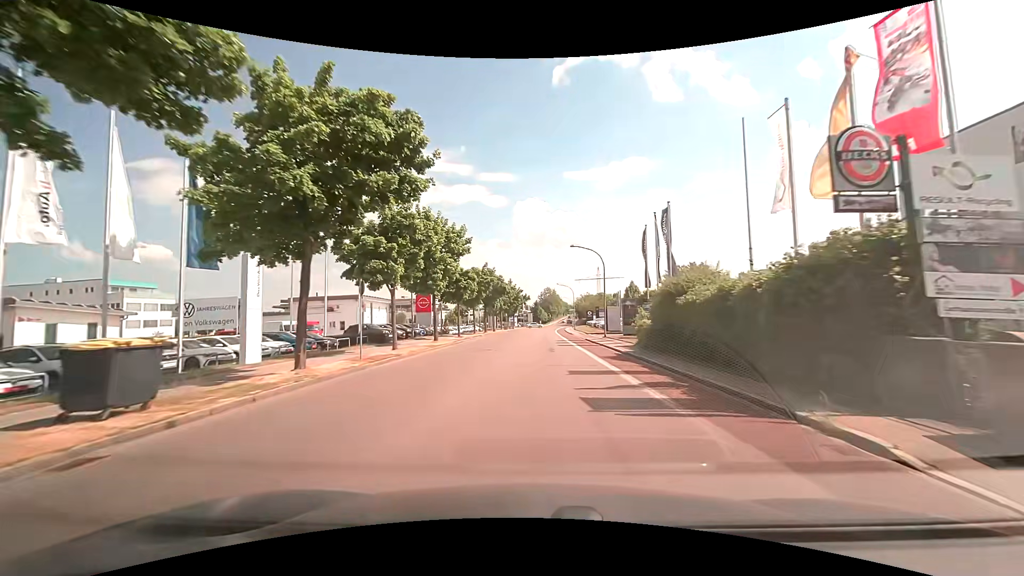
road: tertiary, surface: asphalt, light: Day
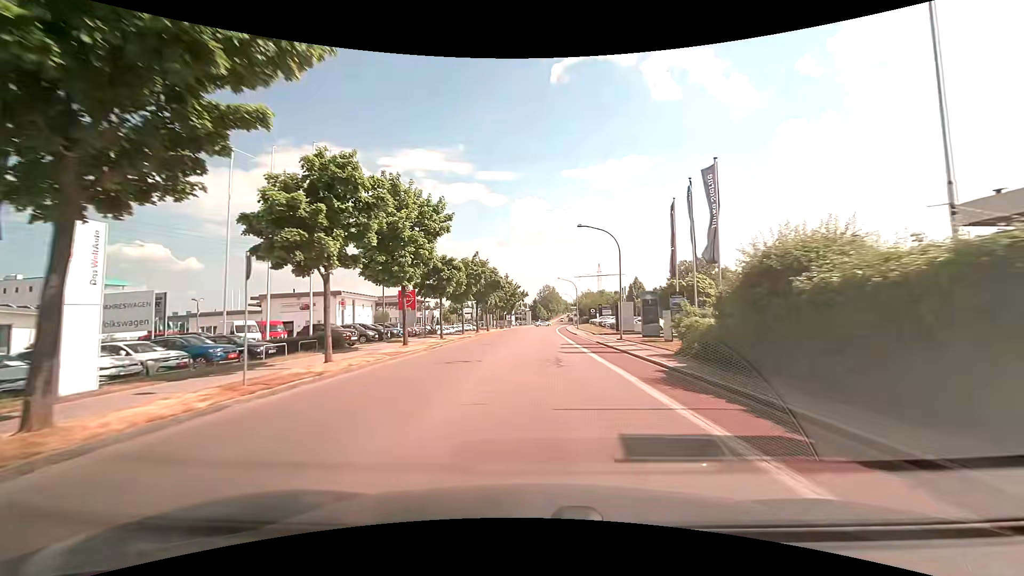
(0.0, +7.7) m; +1°
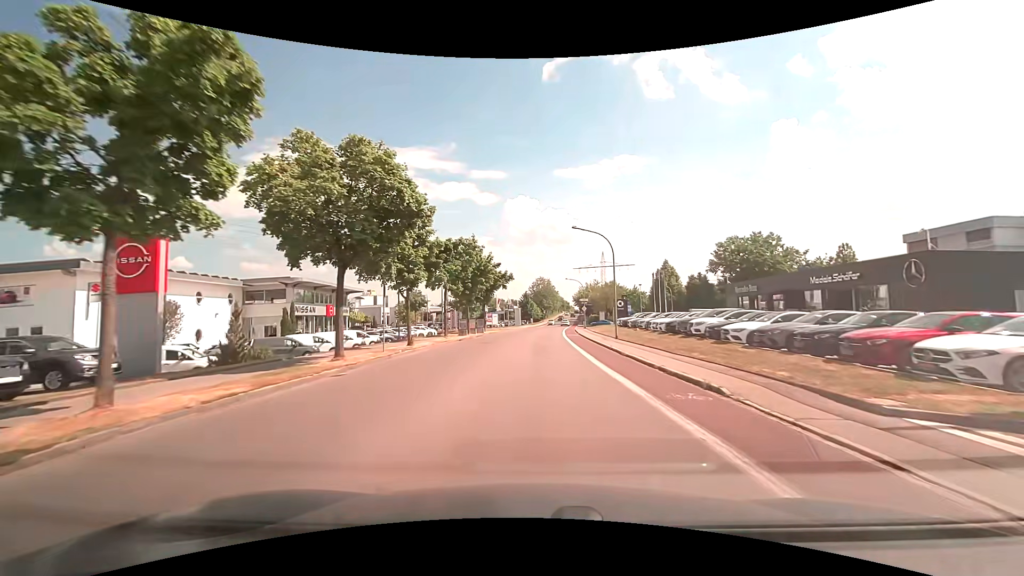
(0.0, +38.2) m; +1°
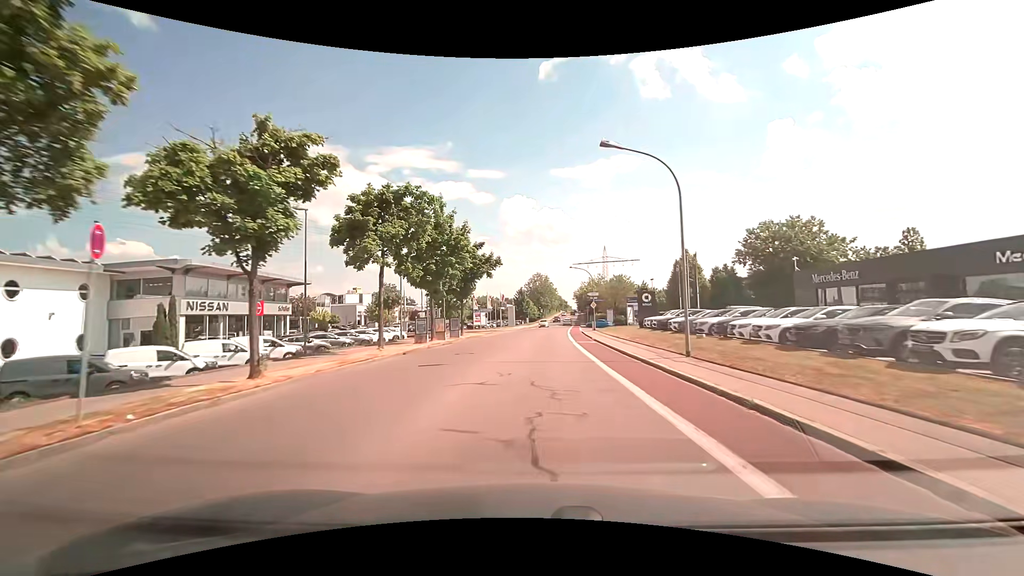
(0.0, +15.3) m; 0°
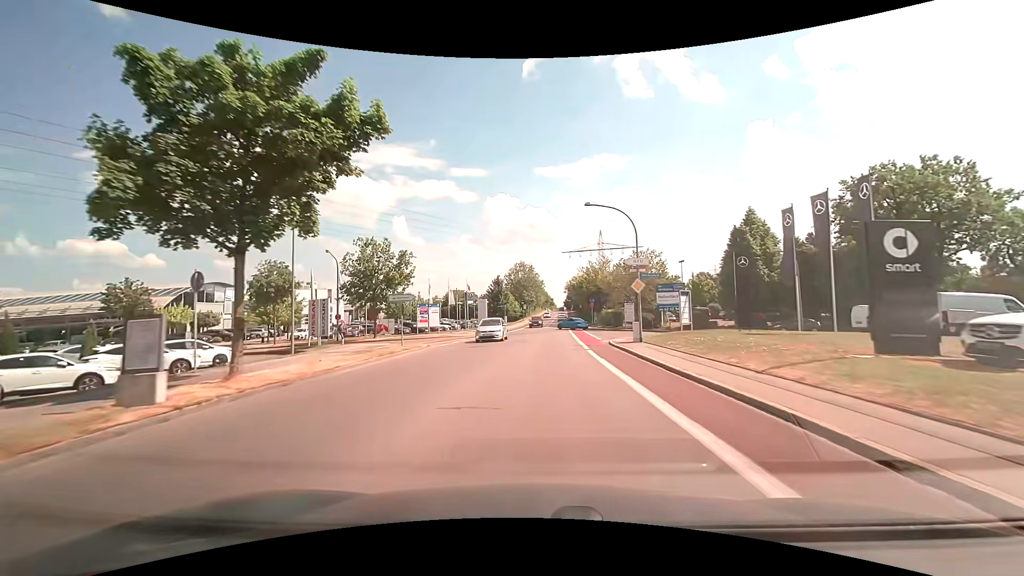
(+0.3, +30.7) m; +2°
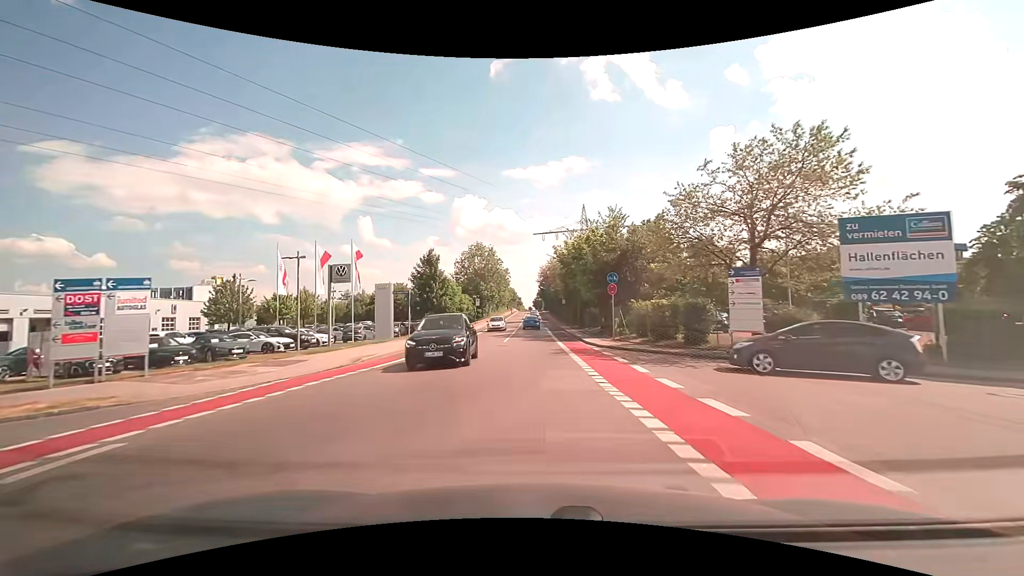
(+1.3, +37.6) m; +4°
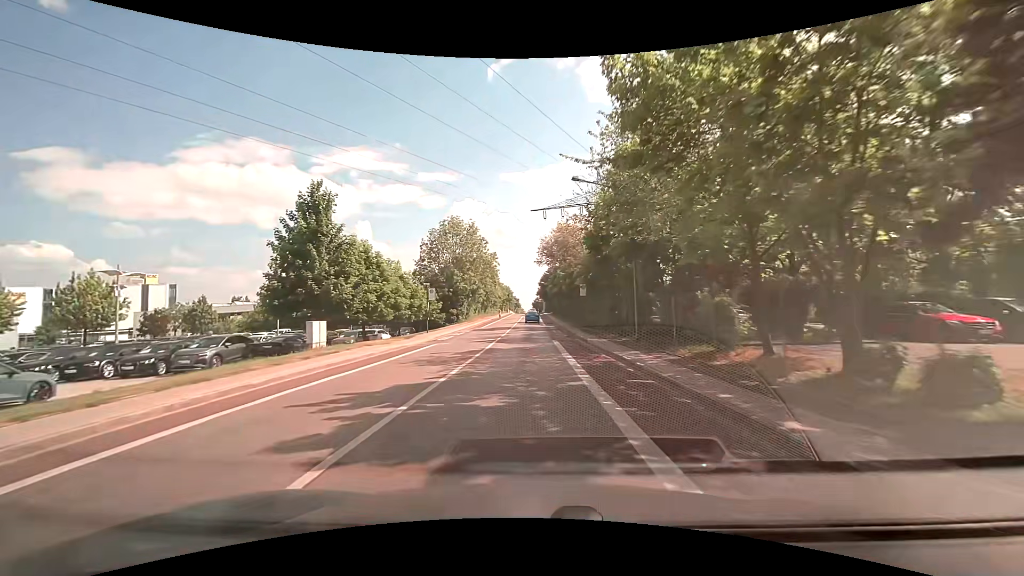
(+0.2, +29.8) m; 0°
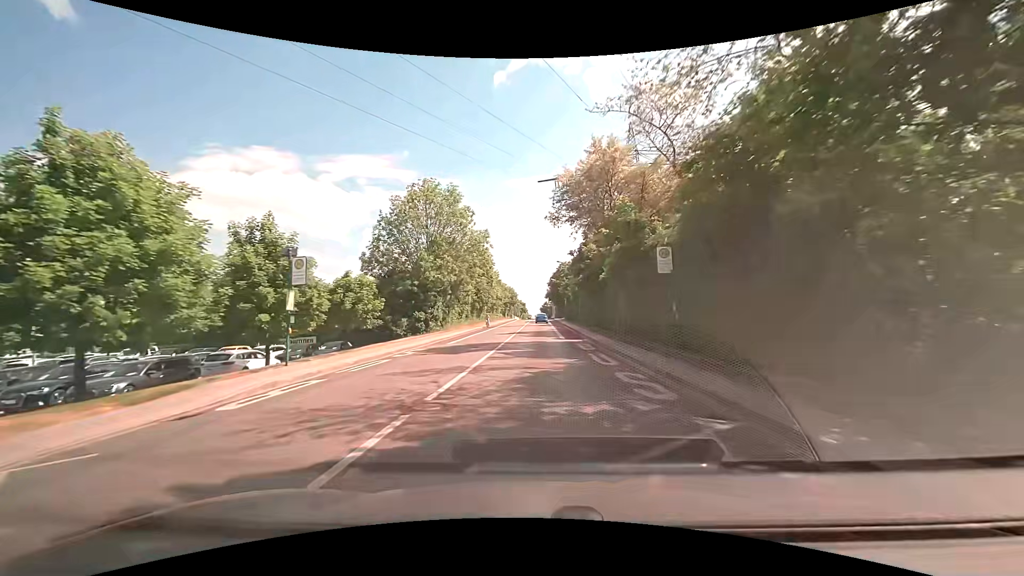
(-0.2, +23.2) m; -1°
(0, +10) (0, +20) (0, +30) (0, +40) (0, +50) (+1, +60) (+1, +70) (+1, +80) (+1, +90) (+1, +100) m
